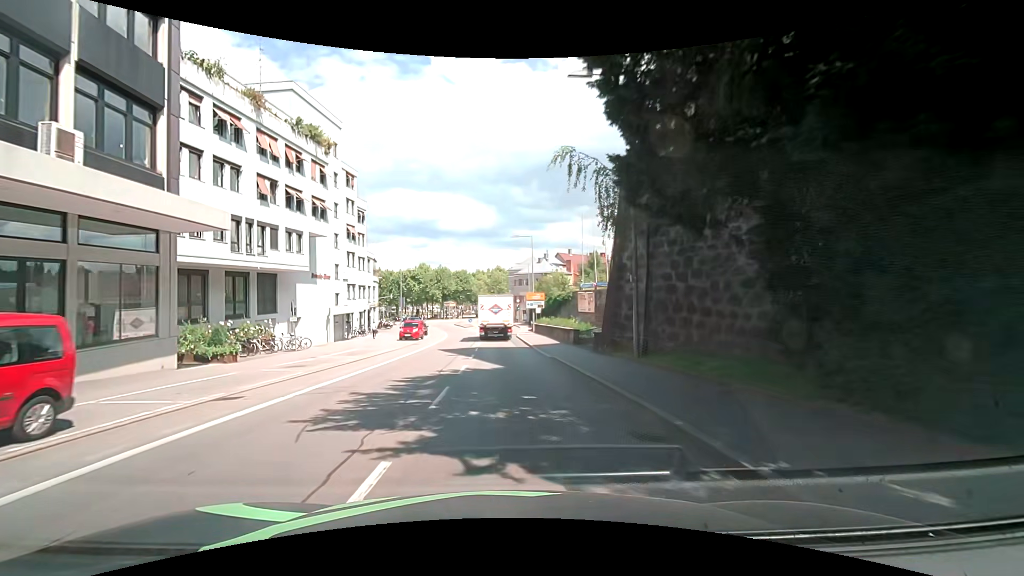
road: tertiary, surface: asphalt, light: Day
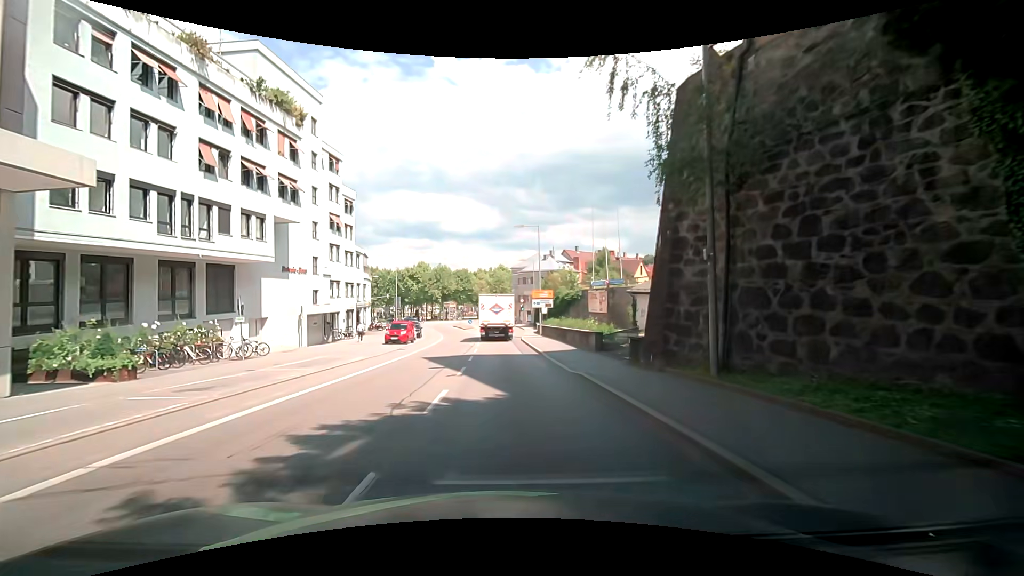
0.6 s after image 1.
(-0.1, +6.3) m; -2°
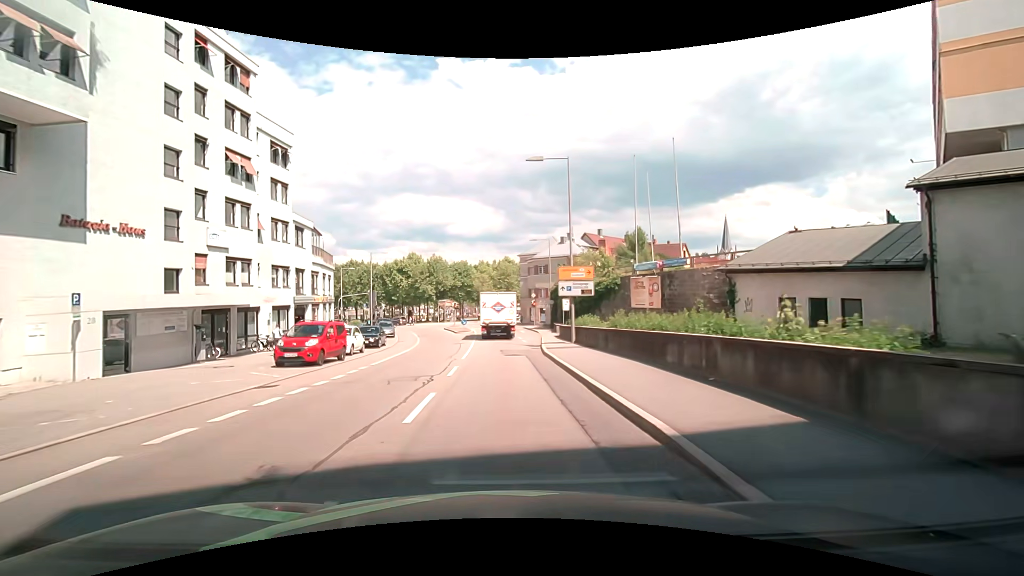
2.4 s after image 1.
(+0.5, +18.8) m; +3°
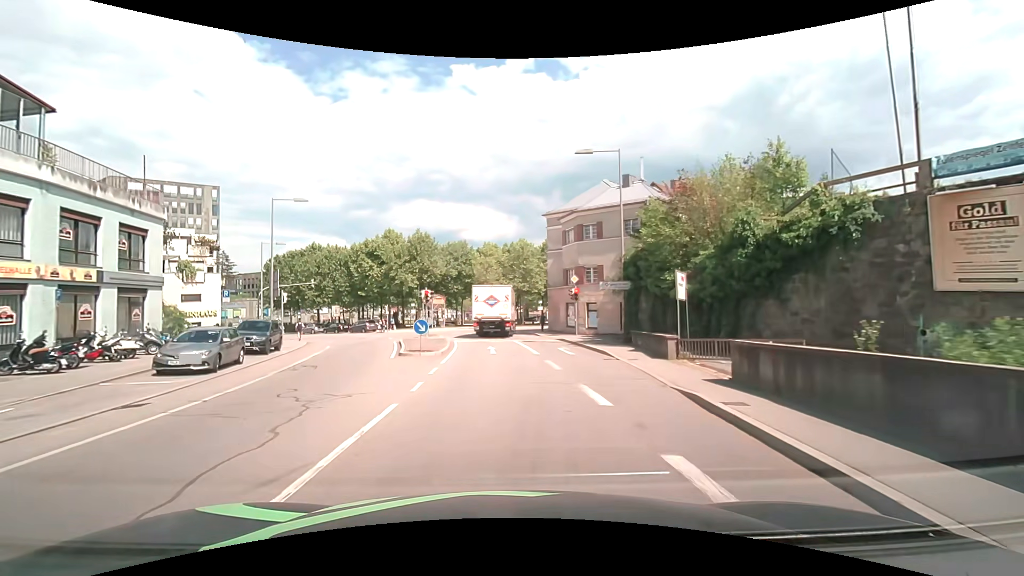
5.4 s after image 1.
(-1.0, +30.1) m; -3°
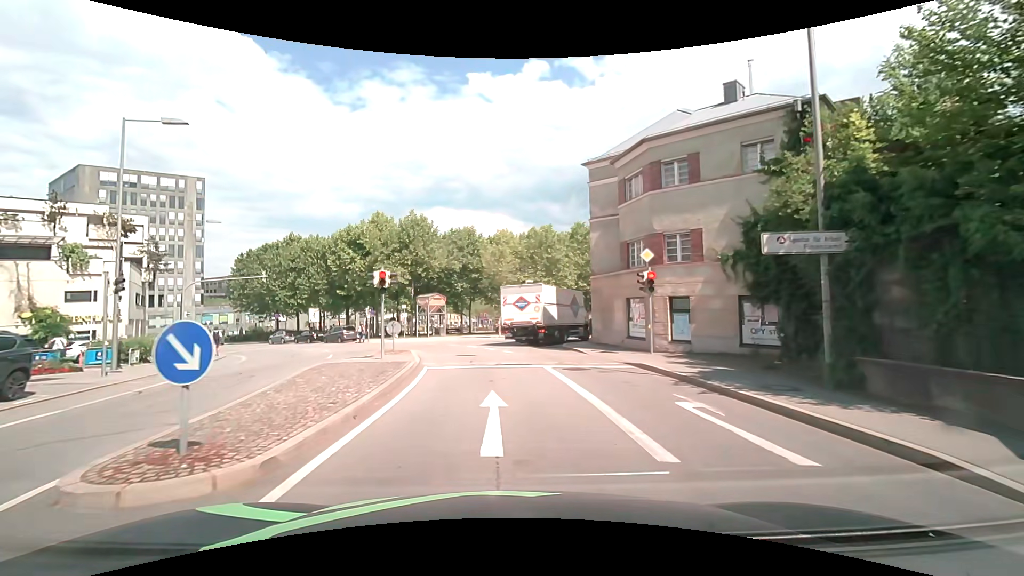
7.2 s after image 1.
(-0.1, +14.9) m; -1°
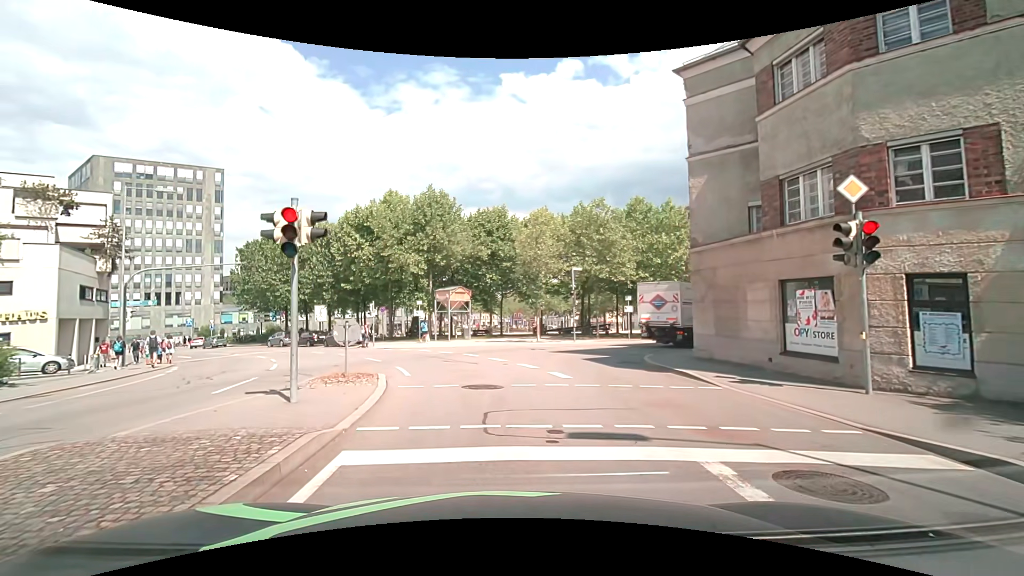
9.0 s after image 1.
(-0.4, +9.7) m; -5°
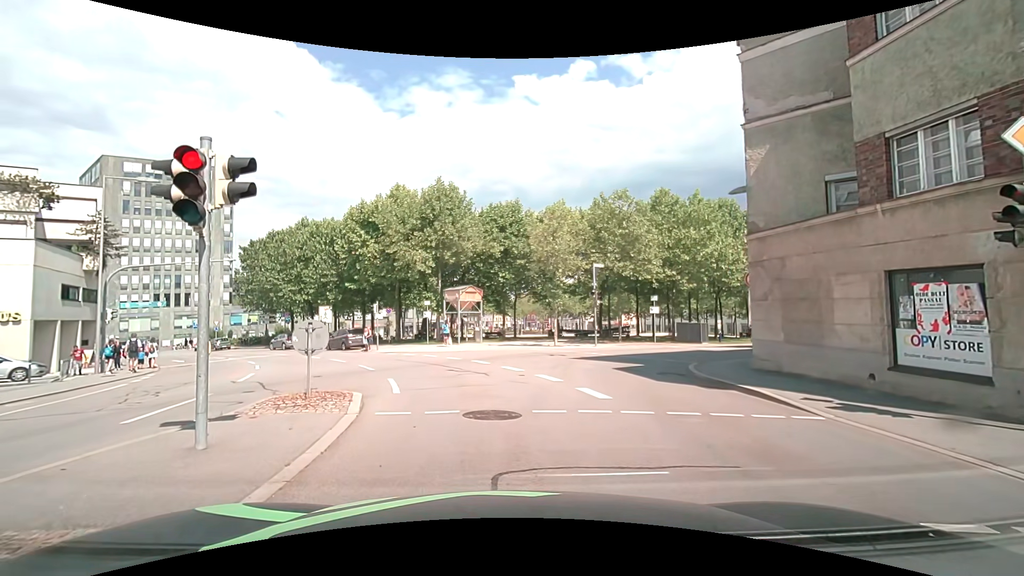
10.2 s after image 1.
(0.0, +2.6) m; -1°
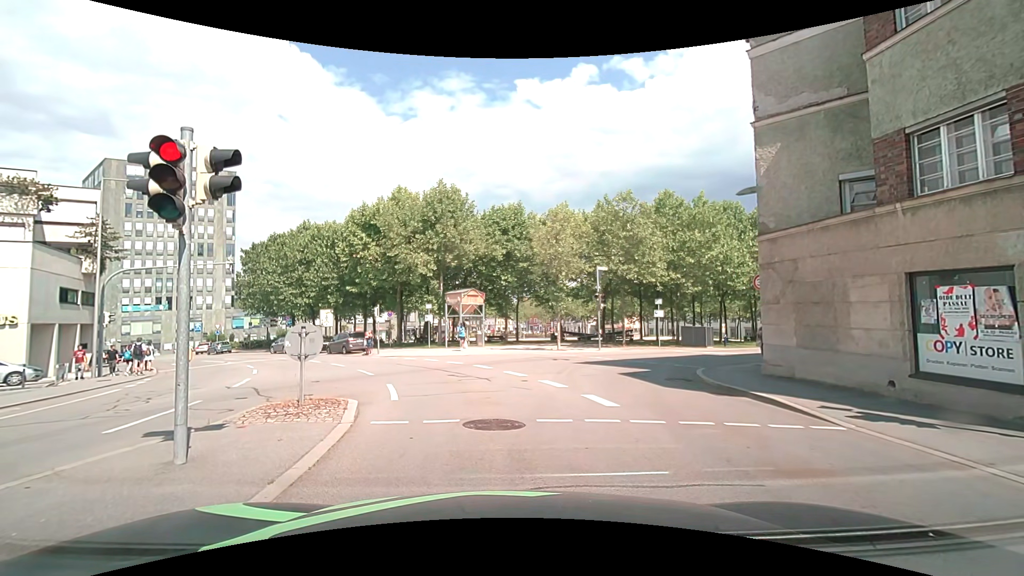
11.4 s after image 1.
(0.0, +0.4) m; 0°
